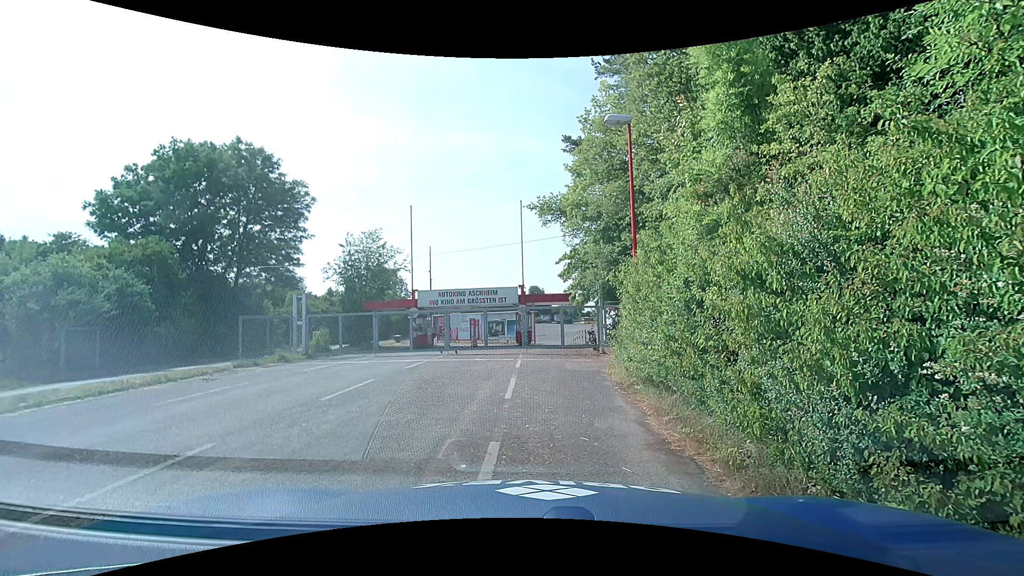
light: Day
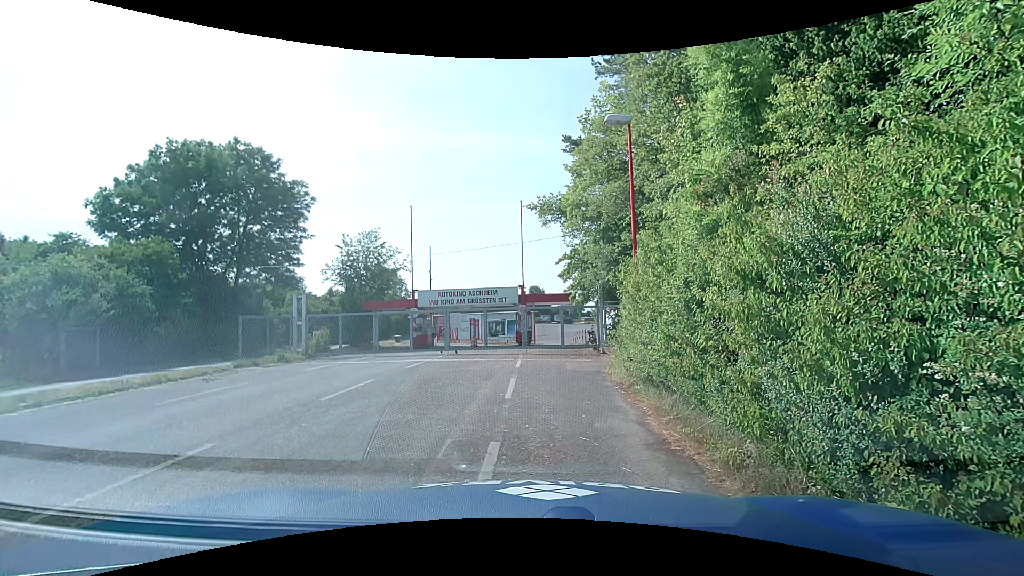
(0.0, 0.0) m; 0°
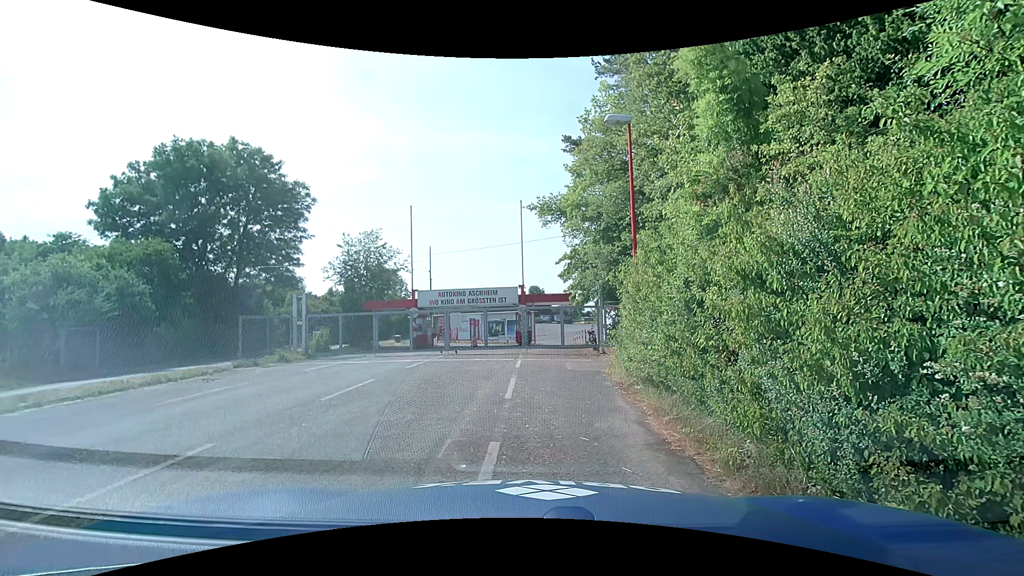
(0.0, 0.0) m; 0°
